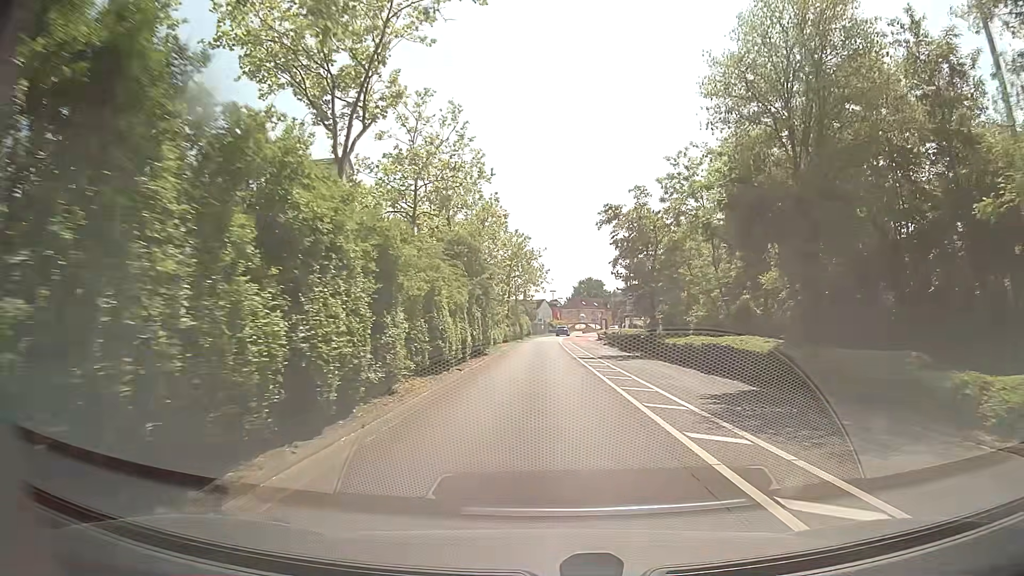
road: secondary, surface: asphalt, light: Day
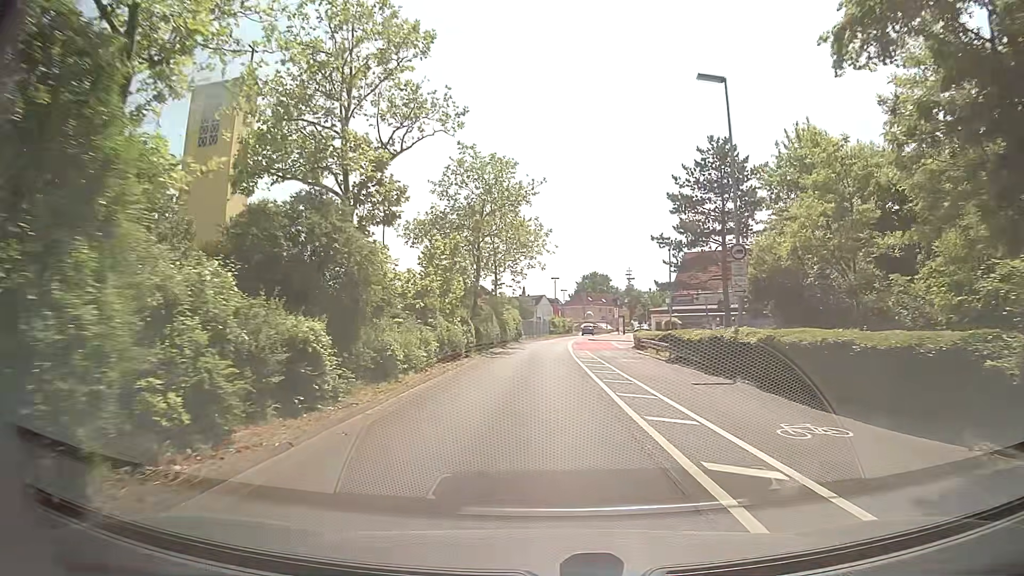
(+0.2, +30.3) m; +1°
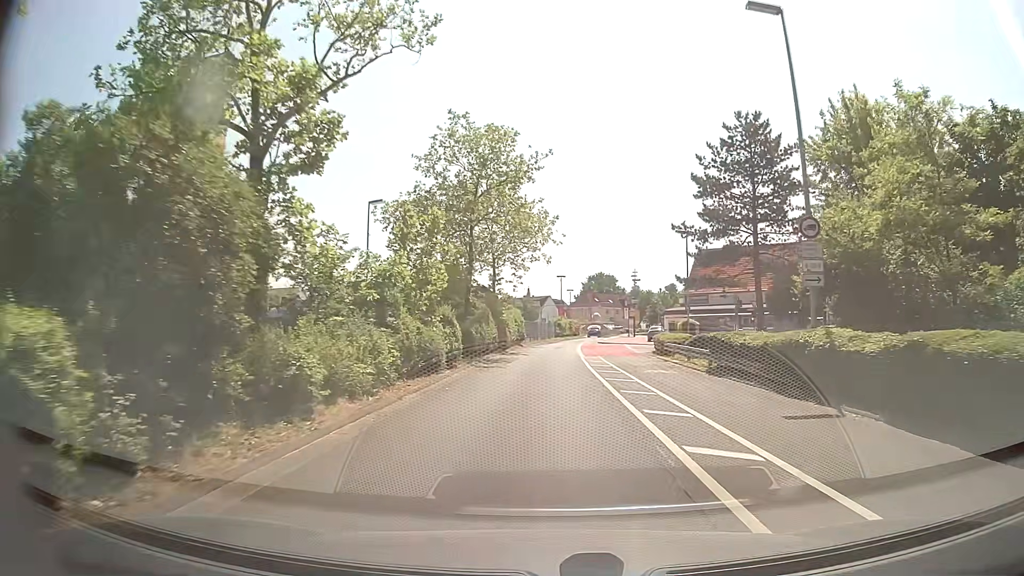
(-0.1, +6.1) m; -1°
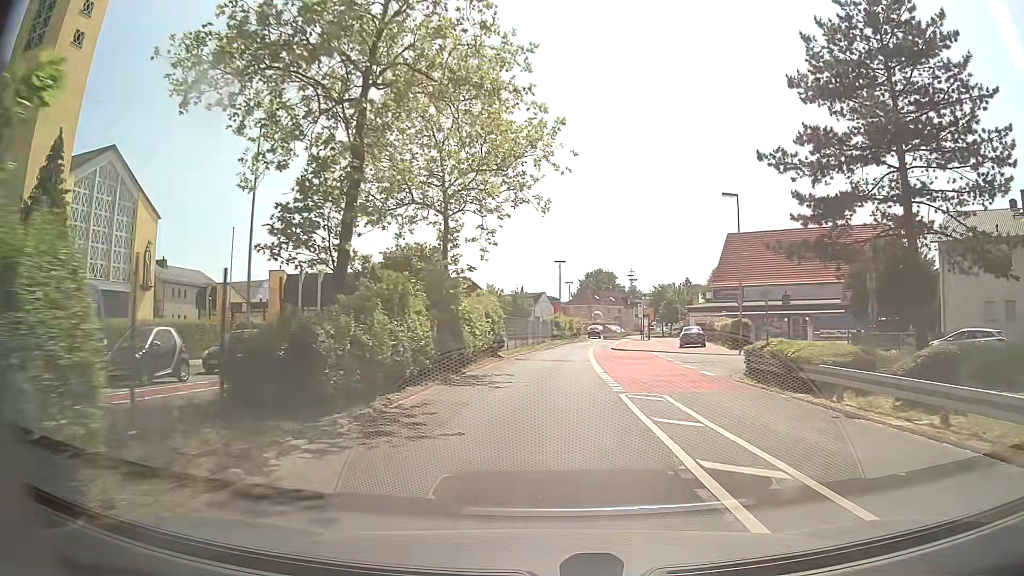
(0.0, +18.4) m; +1°
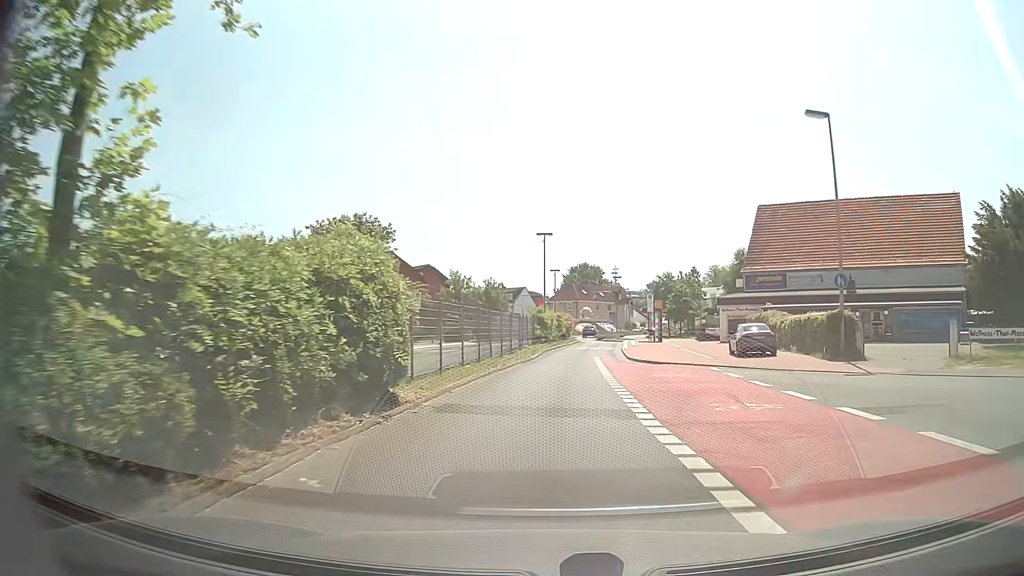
(+0.1, +17.8) m; +1°
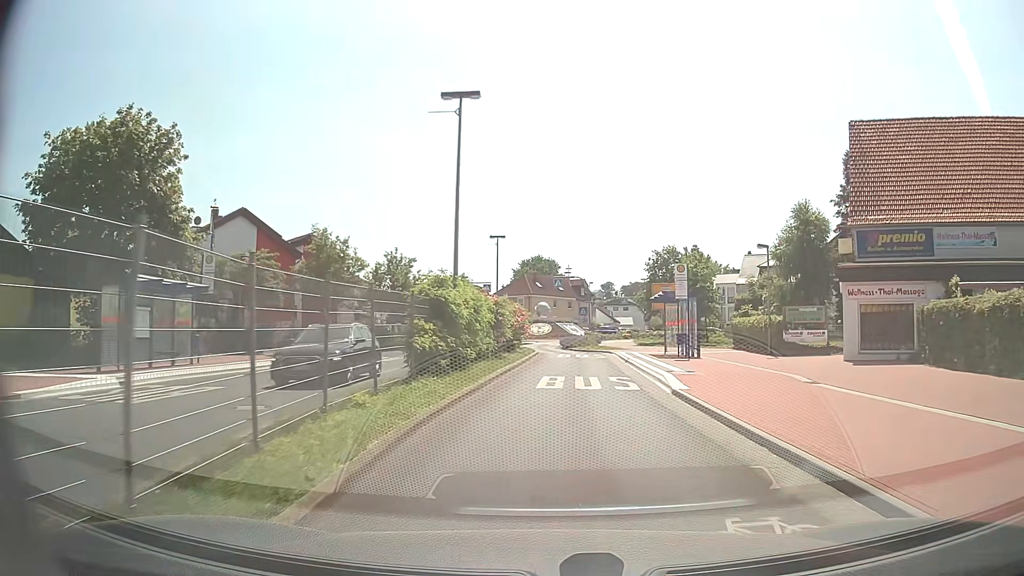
(+0.9, +27.8) m; +4°
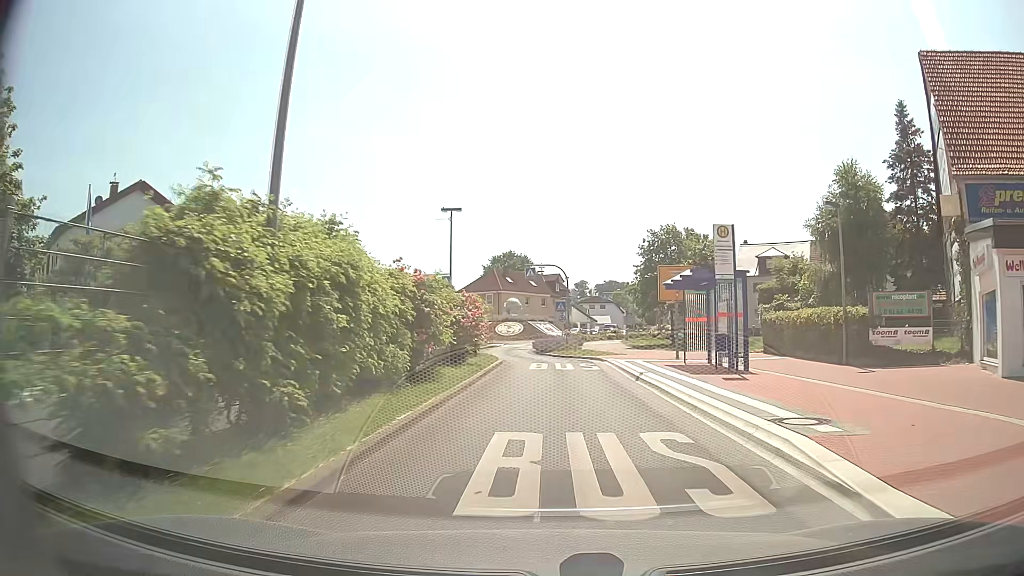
(+0.3, +10.6) m; +3°
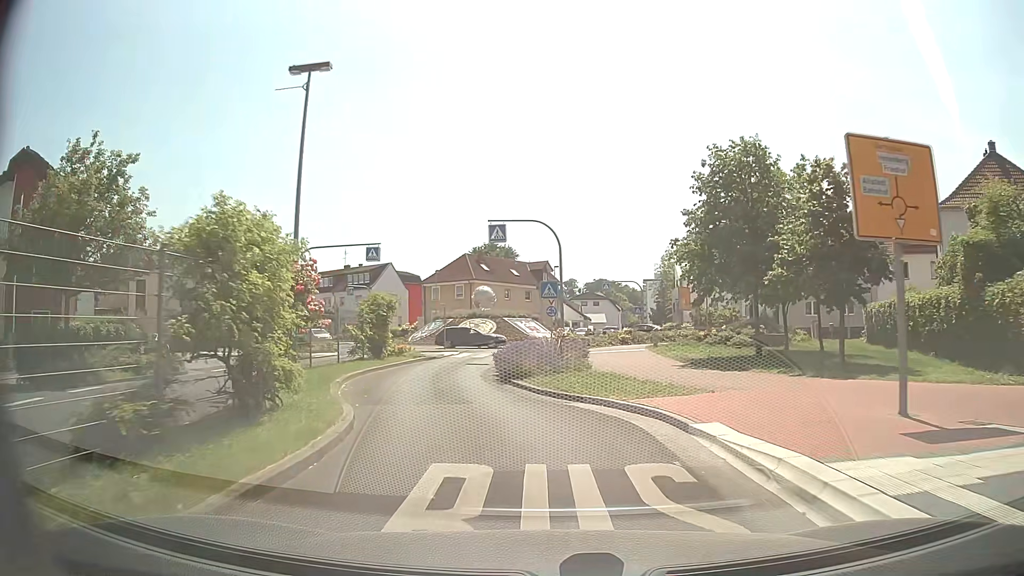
(+0.5, +20.1) m; +1°
(-1, +10) (-3, +20) (-3, +30) (-1, +40) (+5, +48) (+7, +57) (+6, +67) (+8, +77) (+10, +87) (+12, +97) m
